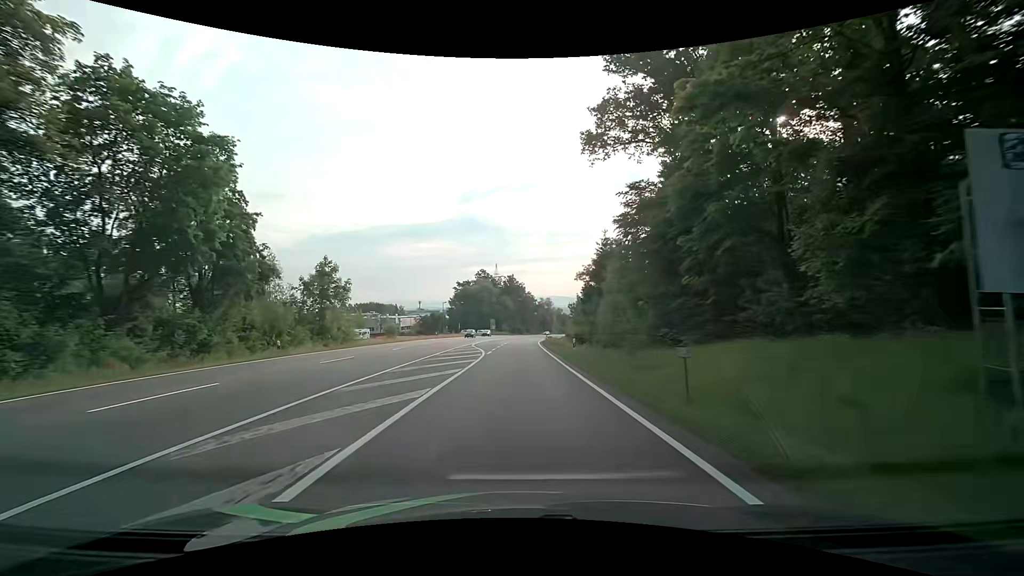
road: secondary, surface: asphalt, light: Day
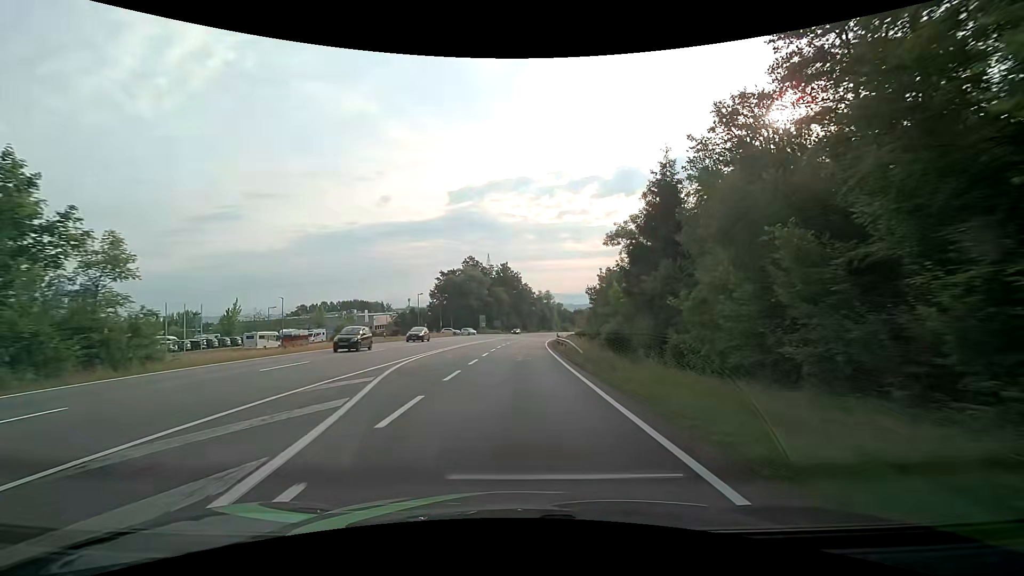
(-0.1, +27.6) m; +1°
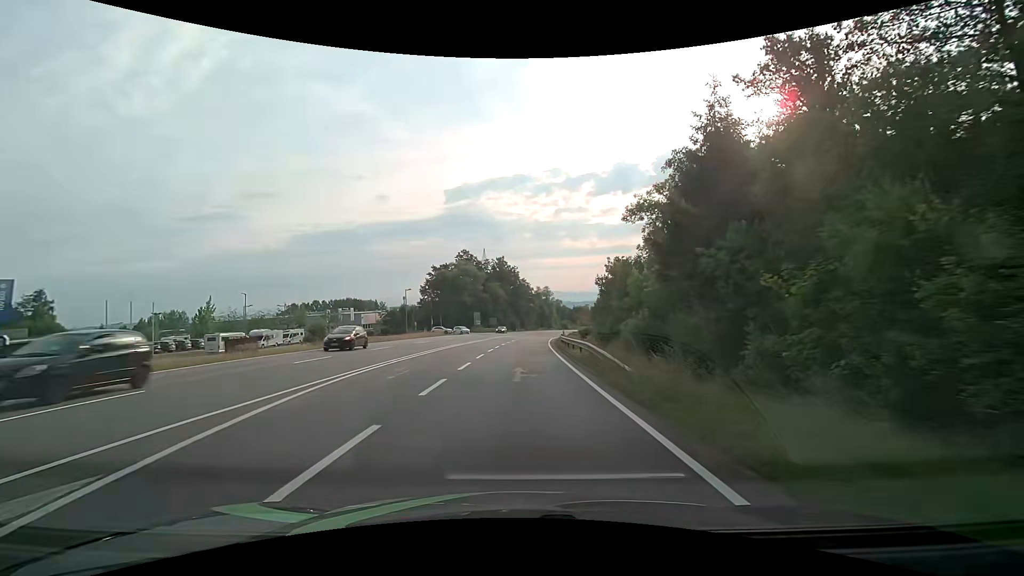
(-0.1, +9.2) m; 0°
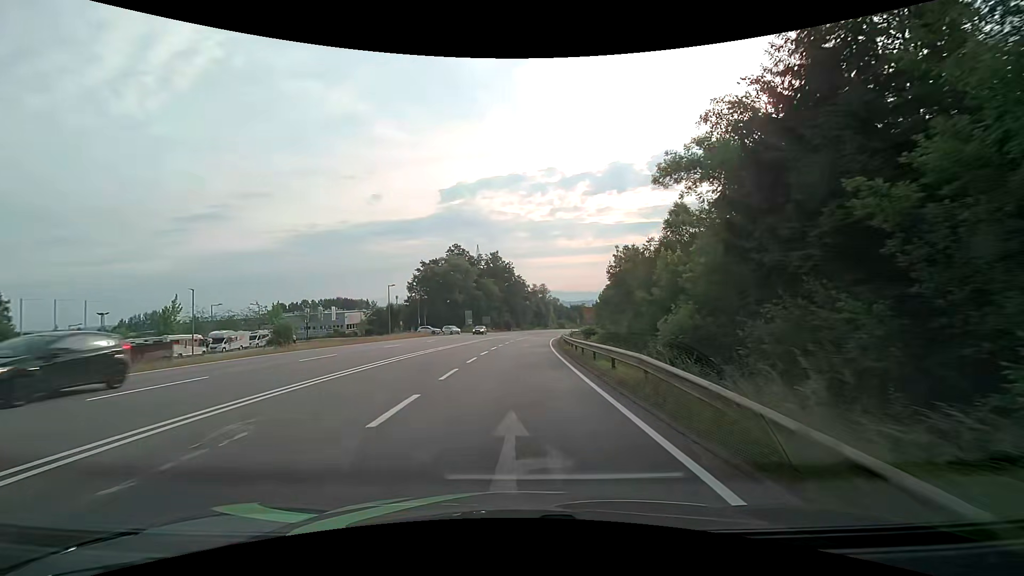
(0.0, +9.2) m; 0°
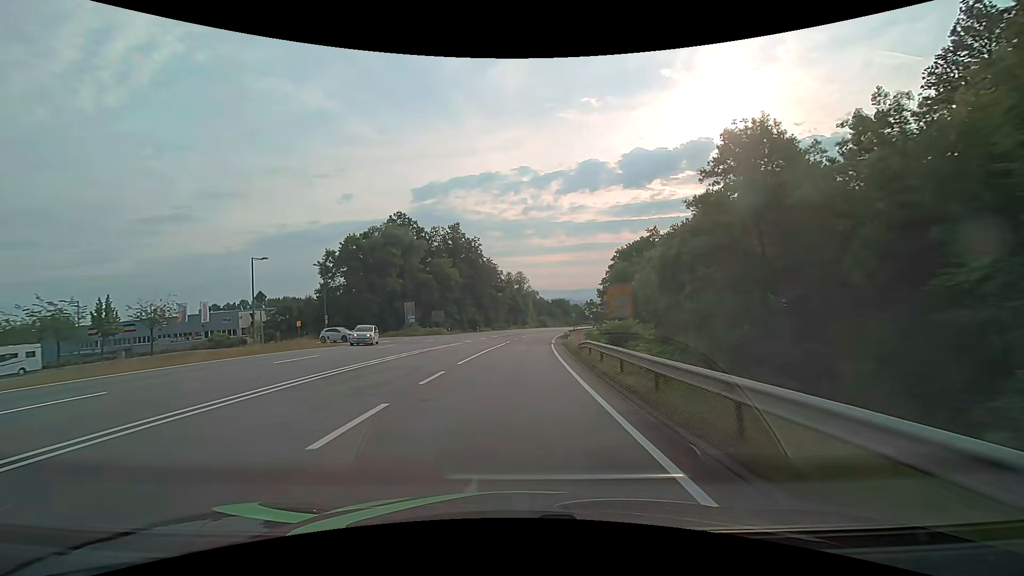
(+1.1, +36.6) m; +3°
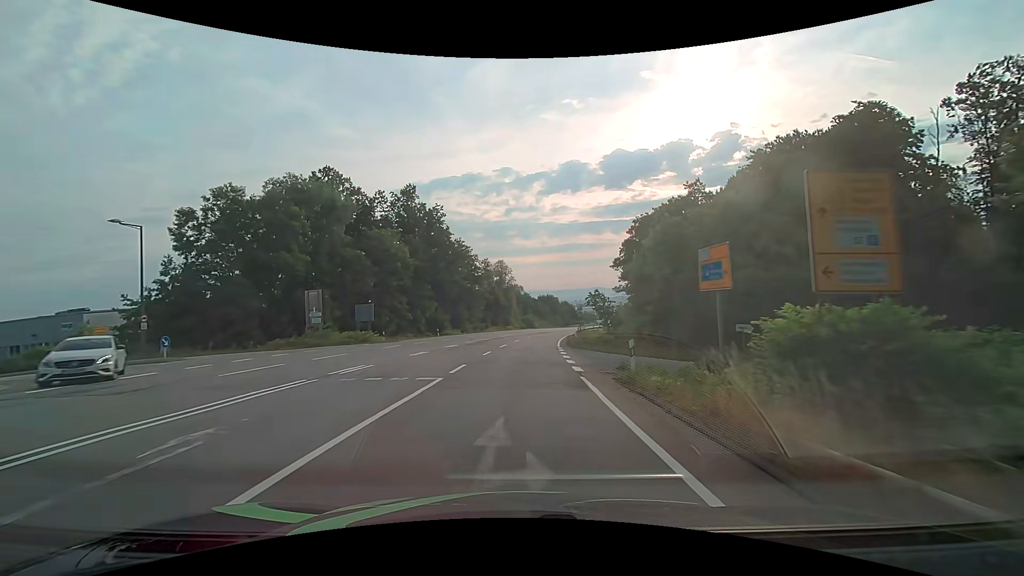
(+0.5, +27.5) m; +2°
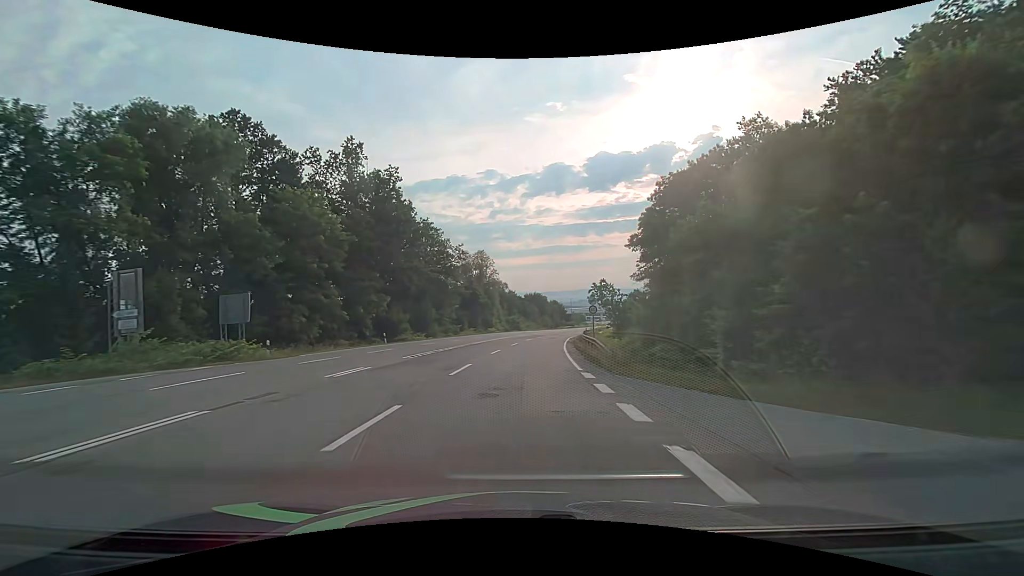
(+0.3, +18.4) m; +2°
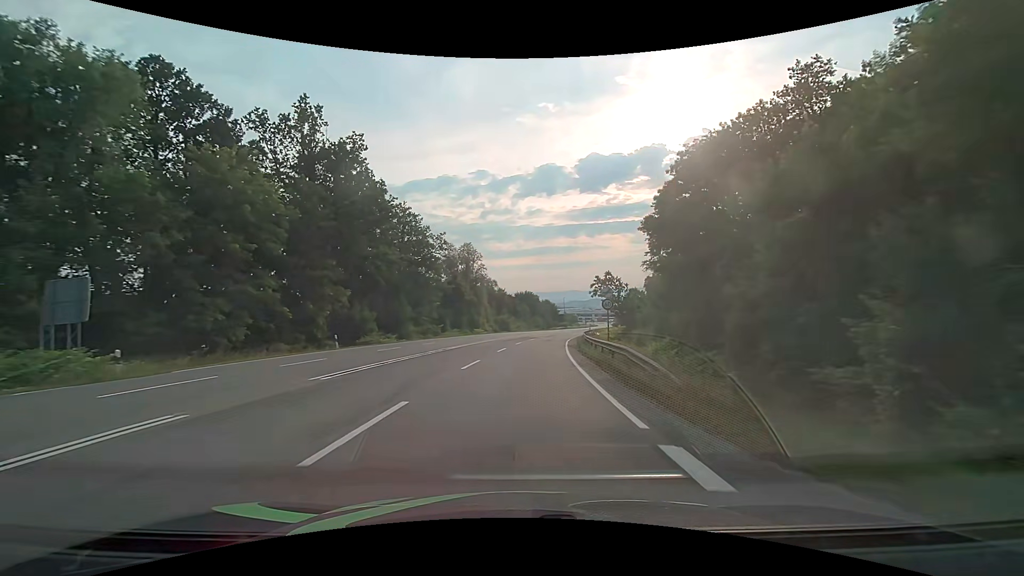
(+0.1, +9.1) m; +1°
(0, +10) (0, +20) (+1, +30) (+2, +40) (+3, +50) (+4, +60) (+6, +70) (+8, +79) (+10, +89) (+12, +99) m
